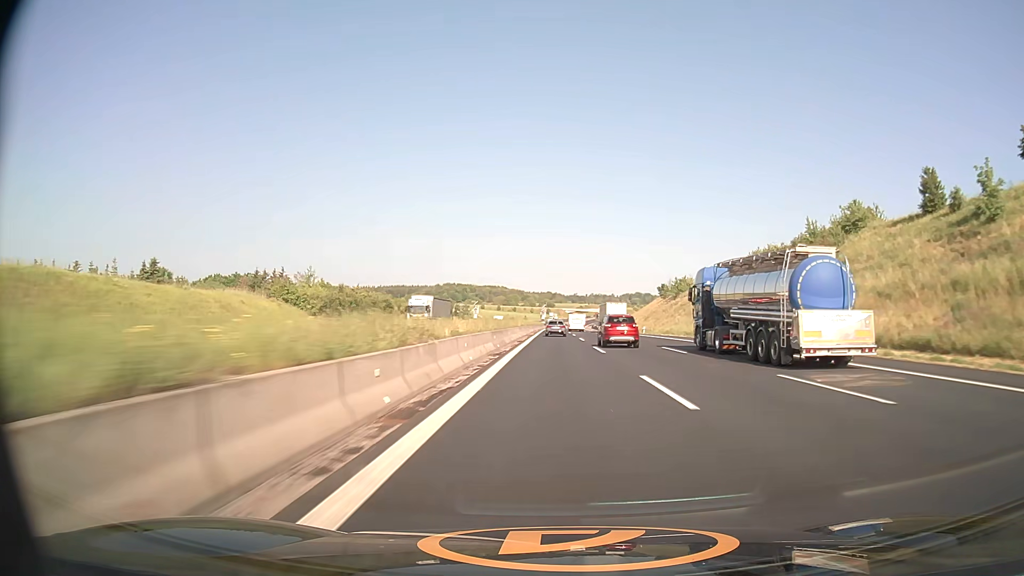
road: motorway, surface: asphalt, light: Day
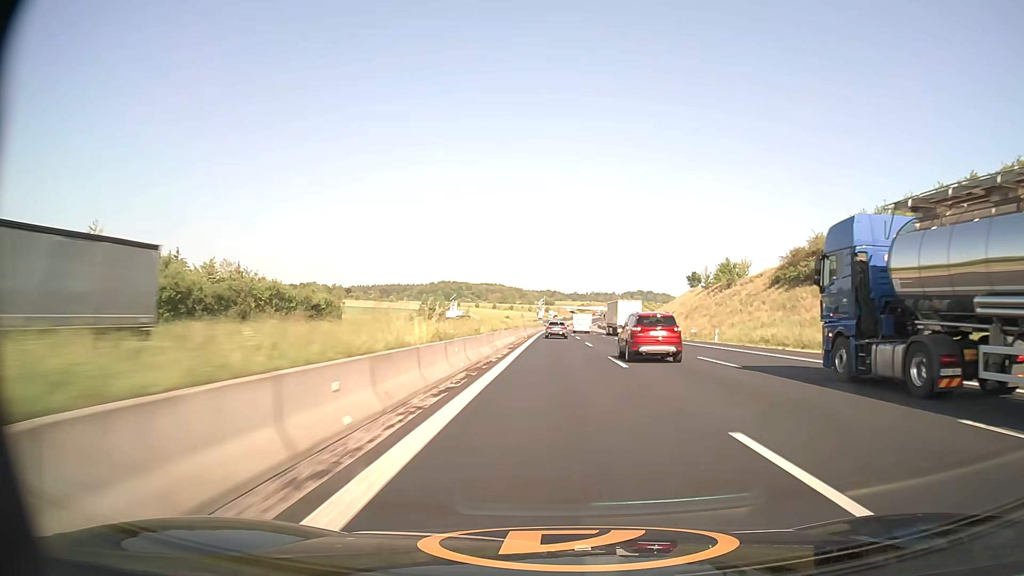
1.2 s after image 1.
(0.0, +43.9) m; 0°
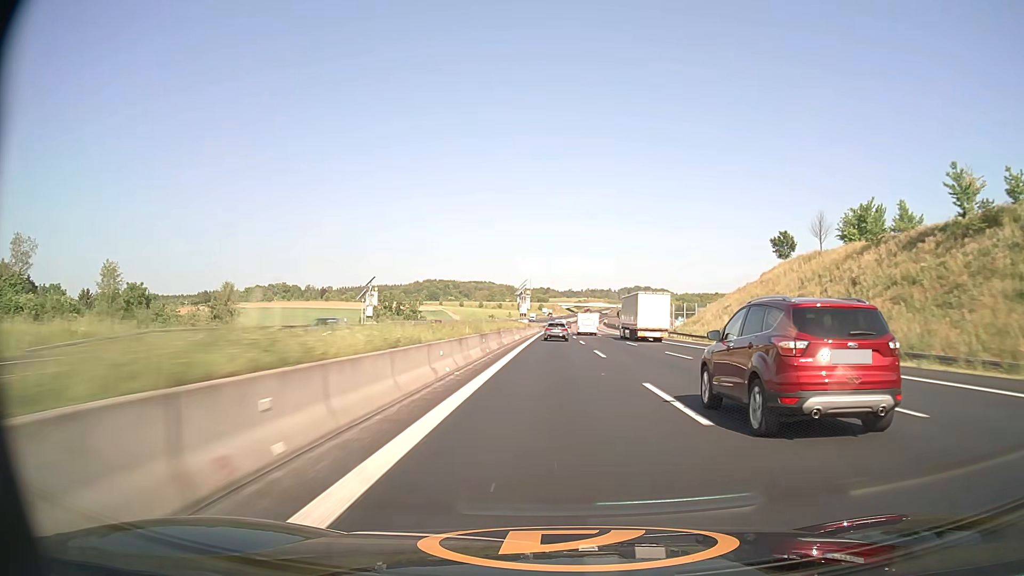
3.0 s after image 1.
(+0.2, +64.8) m; 0°
(0, +10) (0, +20) (0, +30) (0, +40) (0, +50) (0, +60) (0, +70) (+1, +80) (+1, +90) (+1, +100) m
